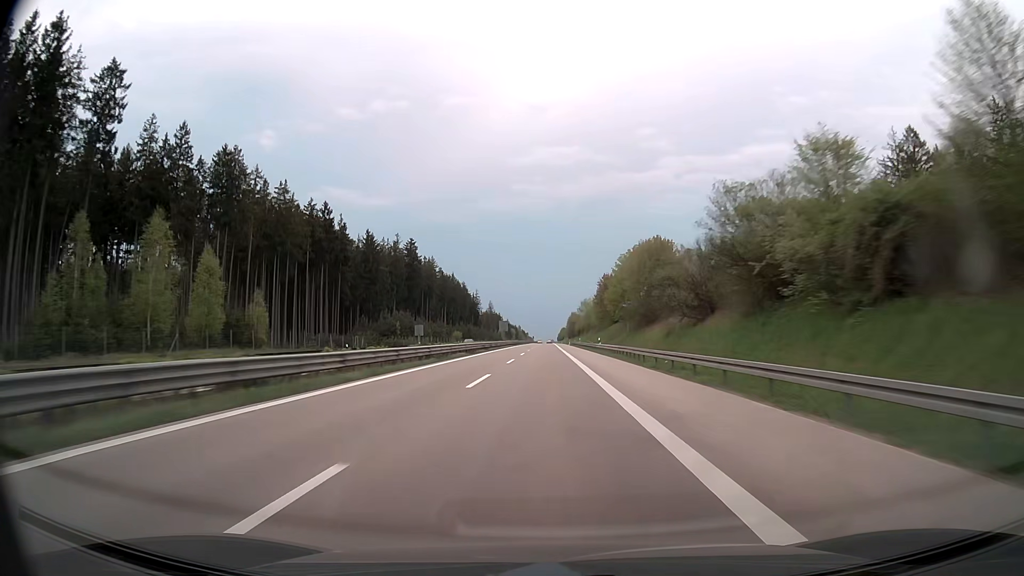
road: trunk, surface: asphalt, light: Day
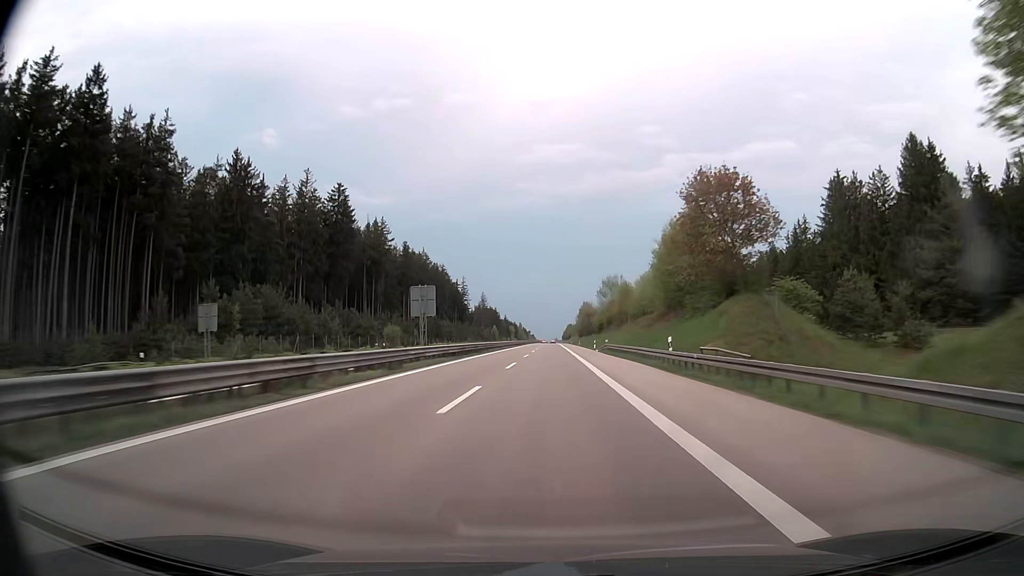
(-0.1, +75.6) m; 0°
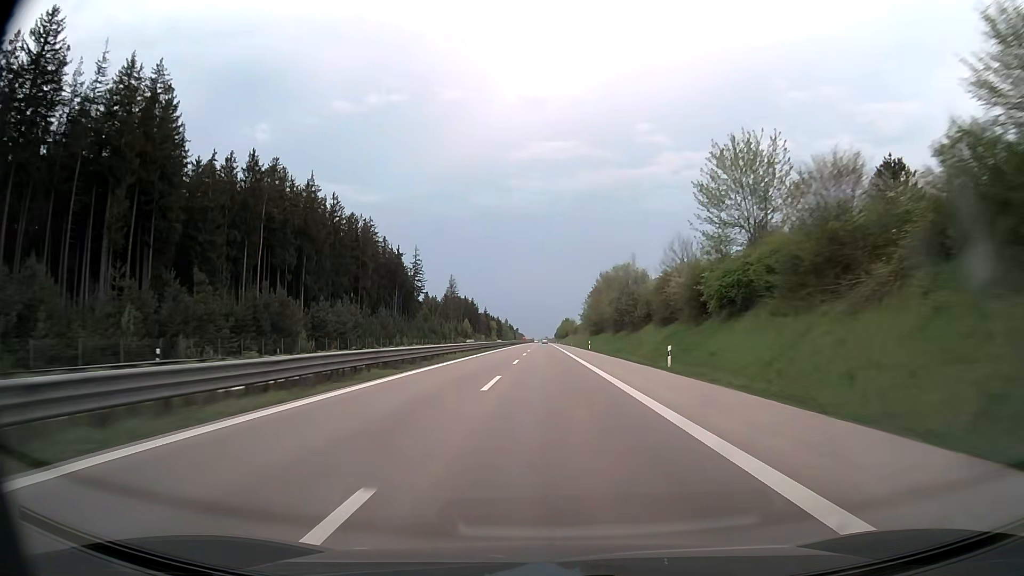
(+0.4, +99.2) m; +1°
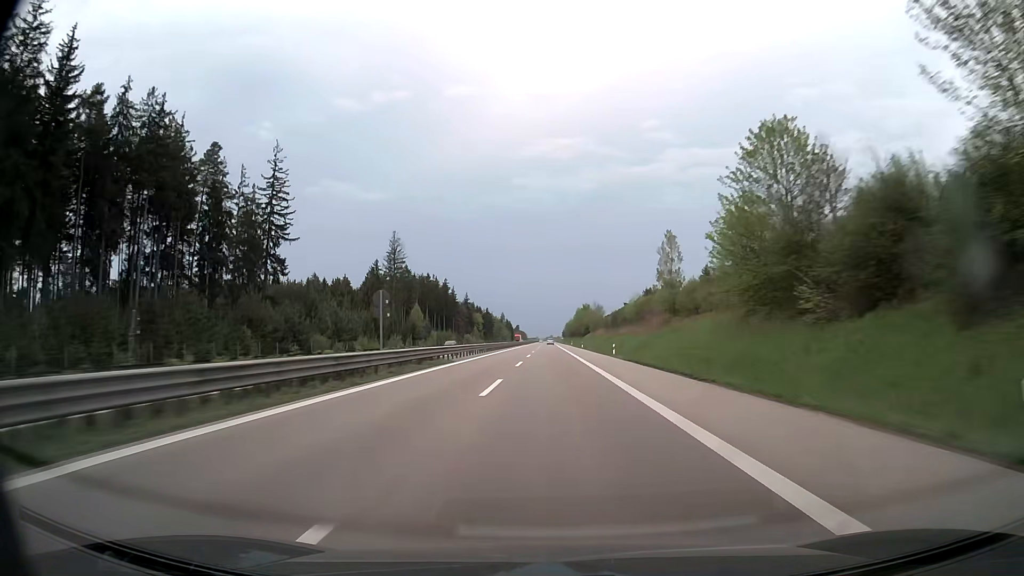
(-0.6, +123.2) m; 0°
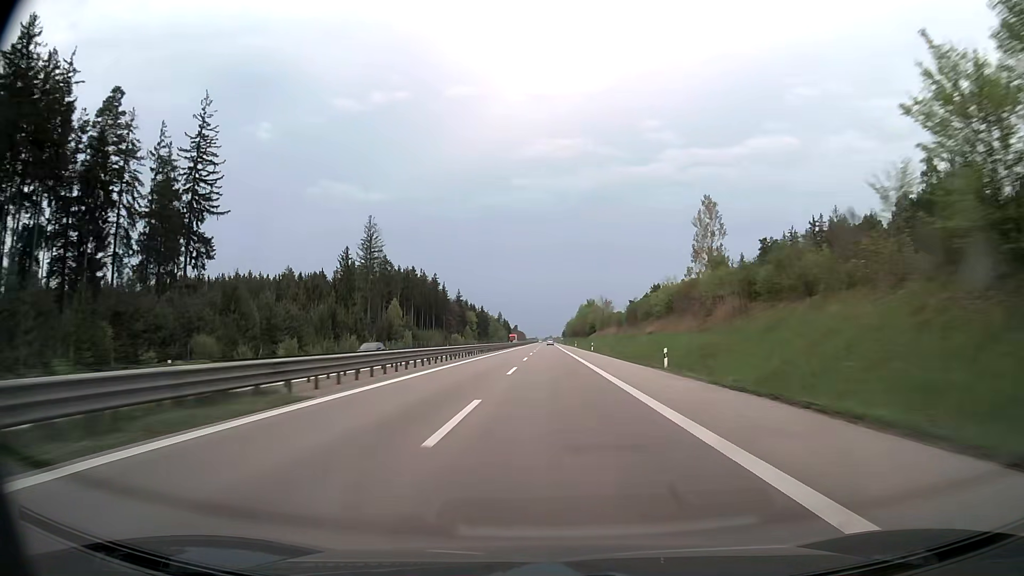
(0.0, +24.7) m; 0°
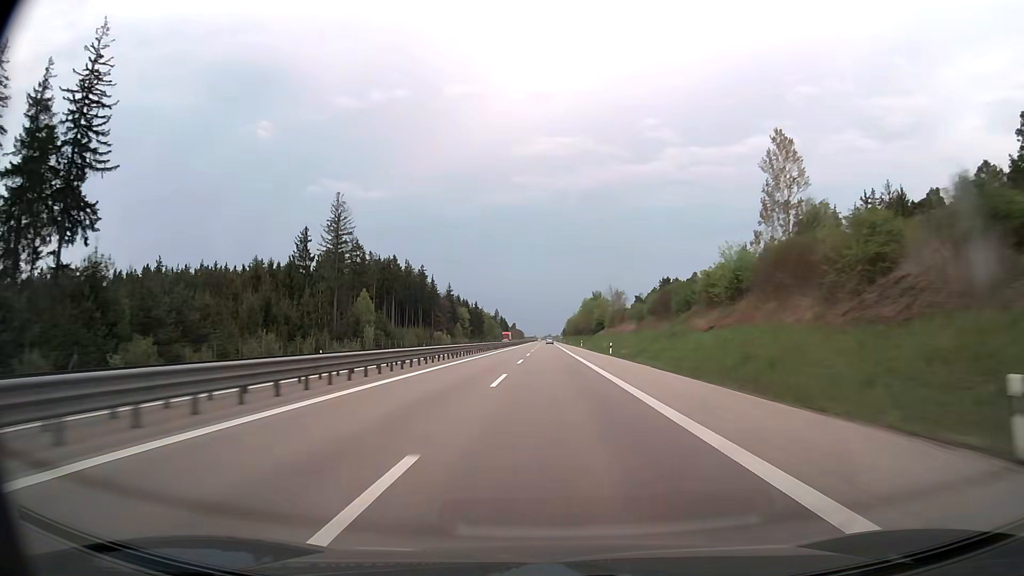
(0.0, +24.7) m; 0°
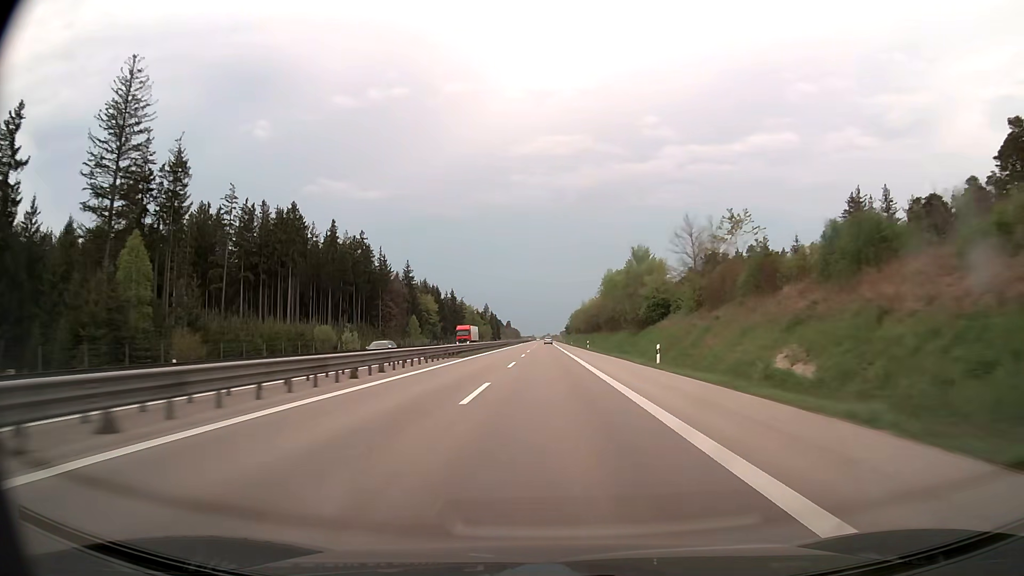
(+0.1, +74.5) m; 0°
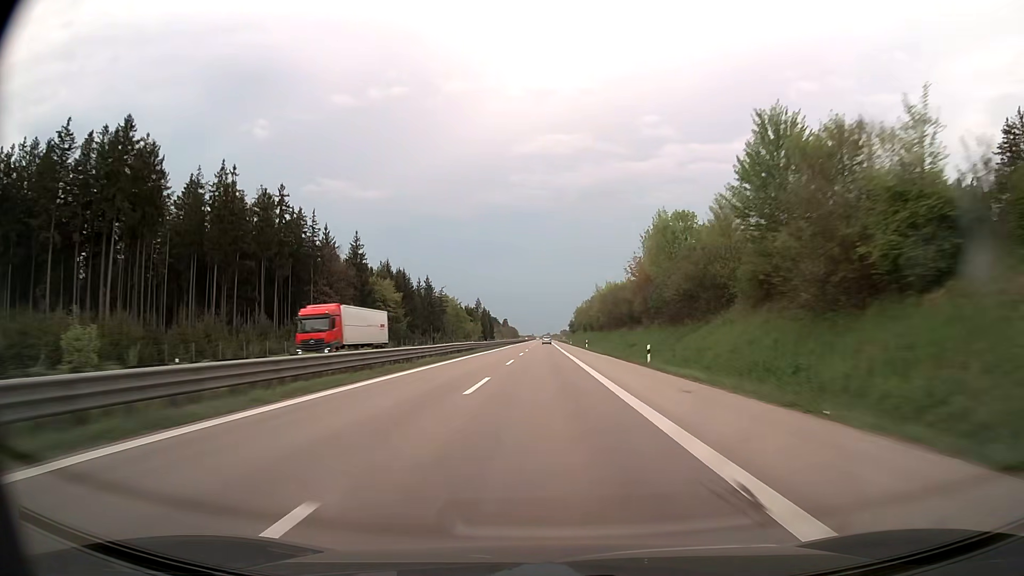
(0.0, +49.9) m; 0°
(0, +10) (0, +20) (0, +30) (0, +40) (0, +50) (0, +60) (0, +70) (-1, +80) (-1, +90) (-1, +100) m
